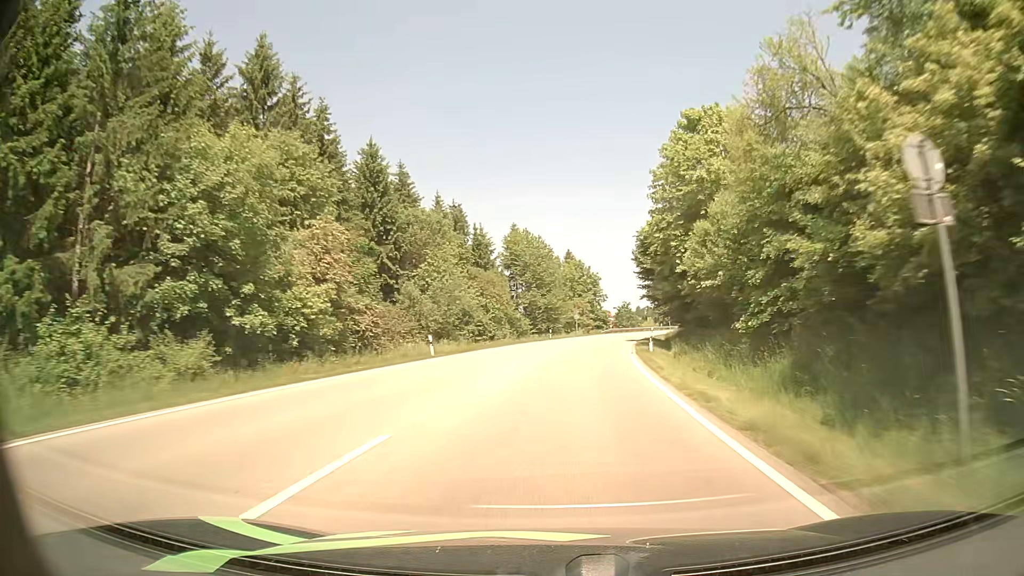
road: primary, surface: asphalt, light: Day
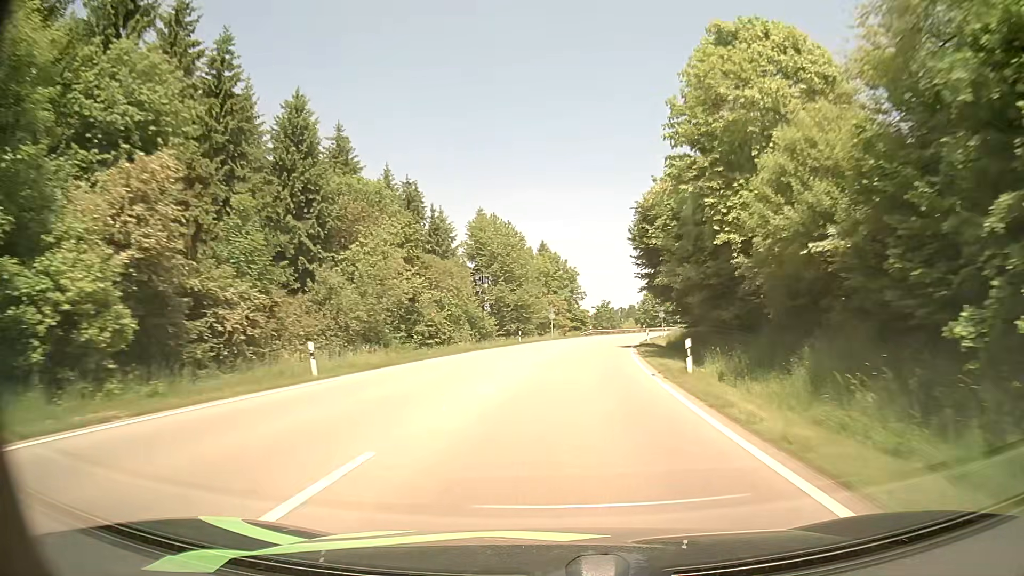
(+0.2, +13.1) m; +2°
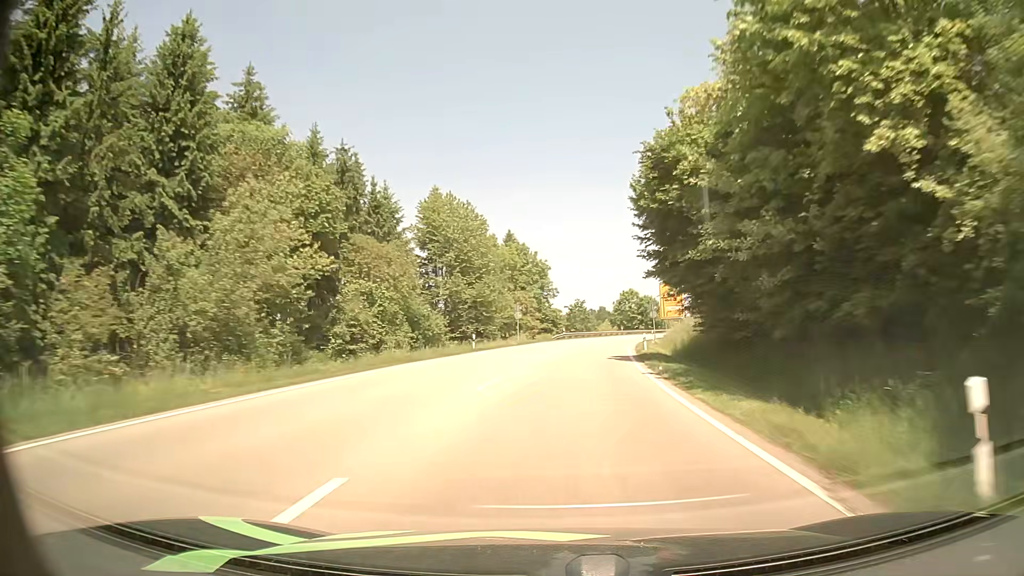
(+0.3, +13.2) m; +3°
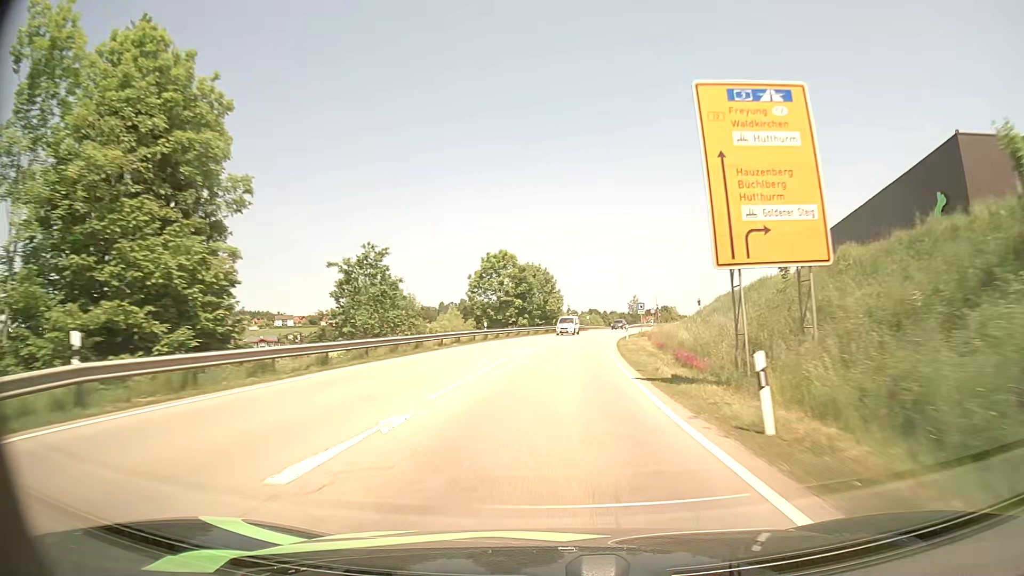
(+7.2, +67.3) m; +11°
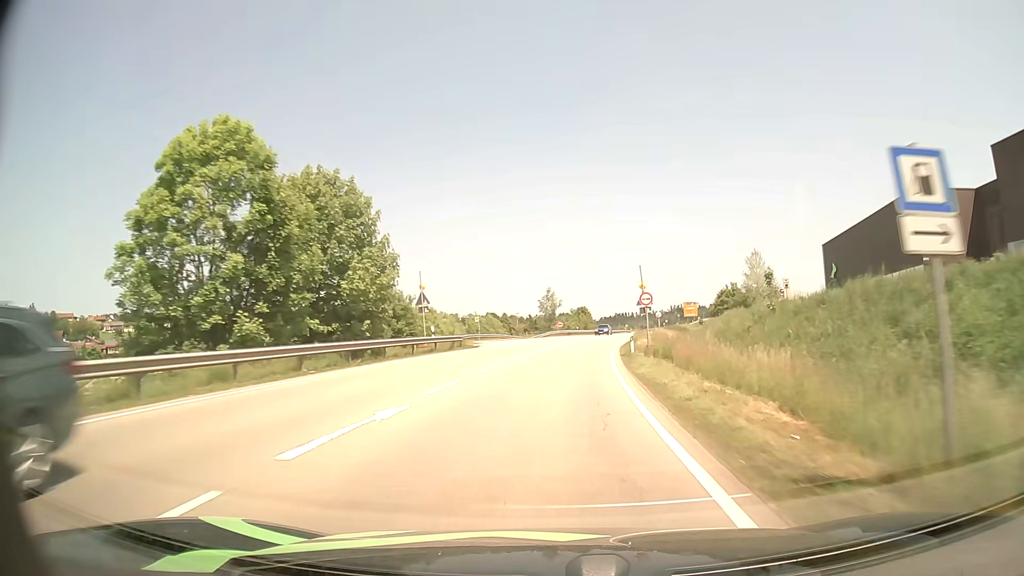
(+4.0, +52.4) m; +9°
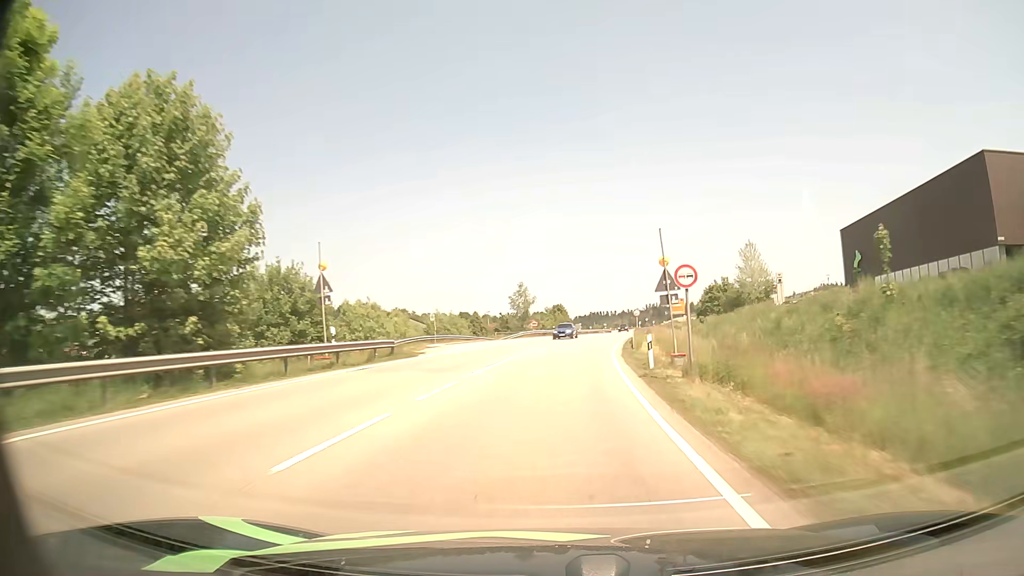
(+0.3, +13.1) m; +2°
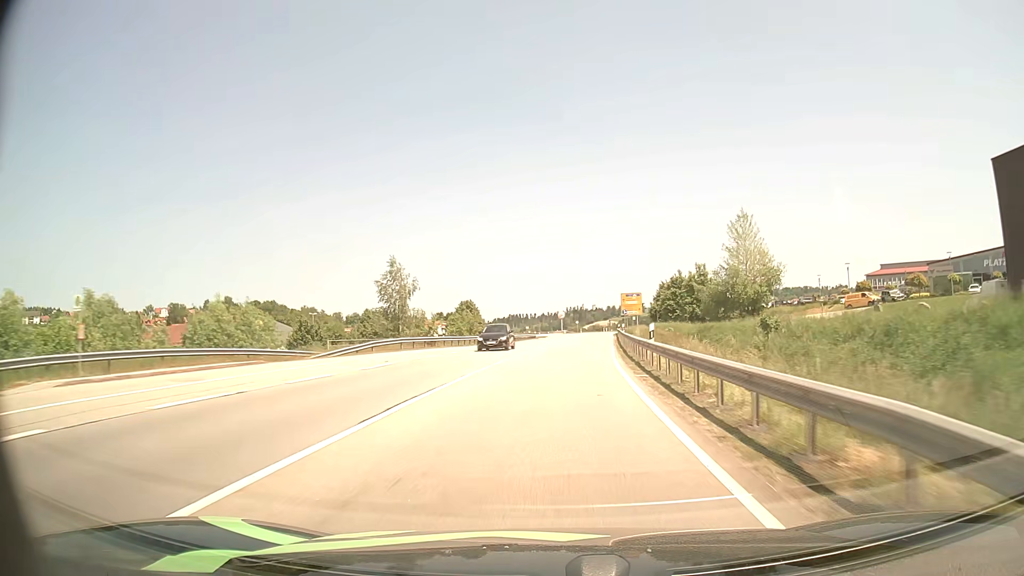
(+2.4, +39.7) m; +7°
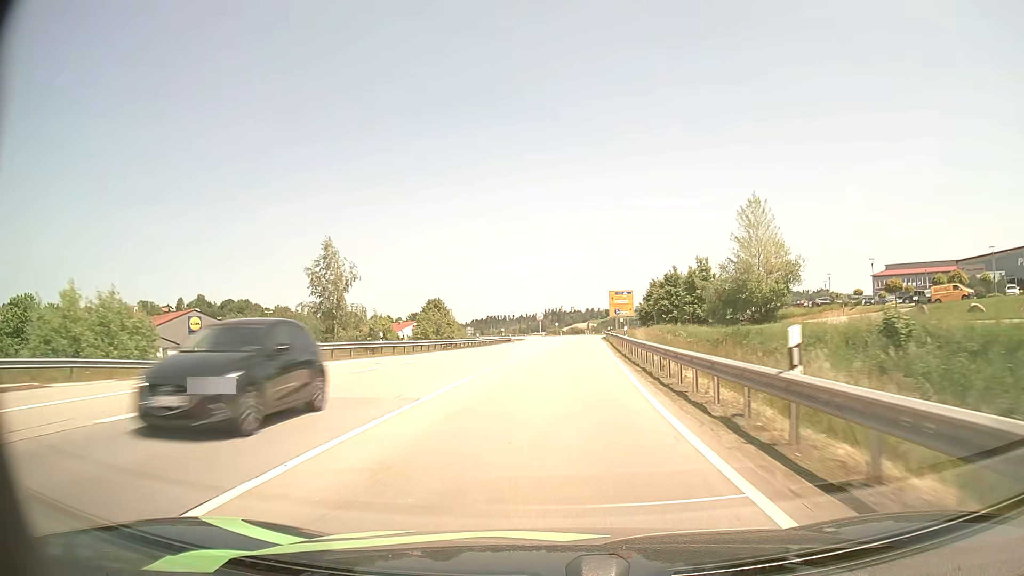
(+0.2, +13.5) m; +2°
(0, +10) (0, +20) (+1, +30) (+1, +40) (+2, +50) (+3, +60) (+4, +70) (+4, +80) (+4, +90) (+5, +100) m
